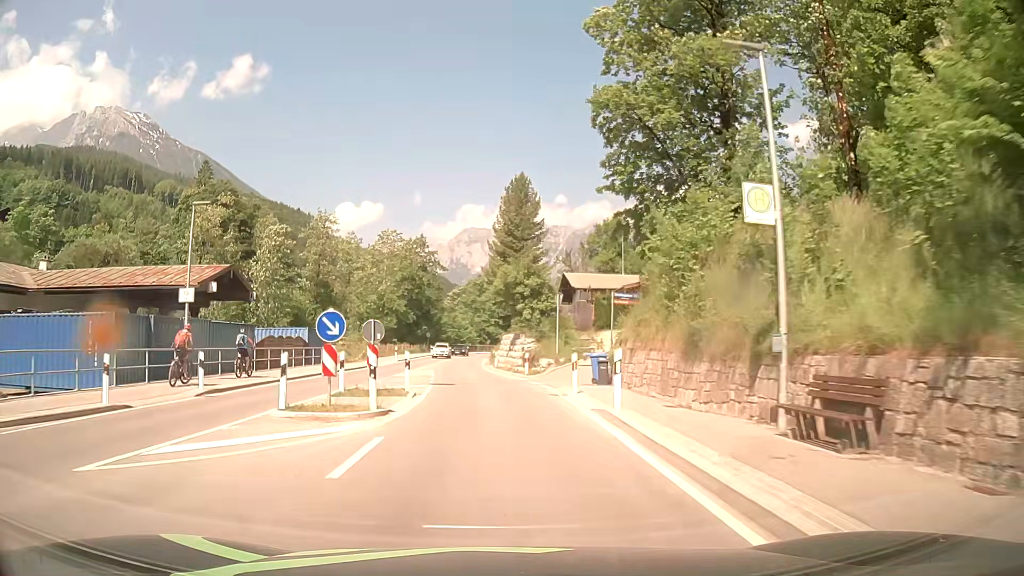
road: primary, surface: asphalt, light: Day
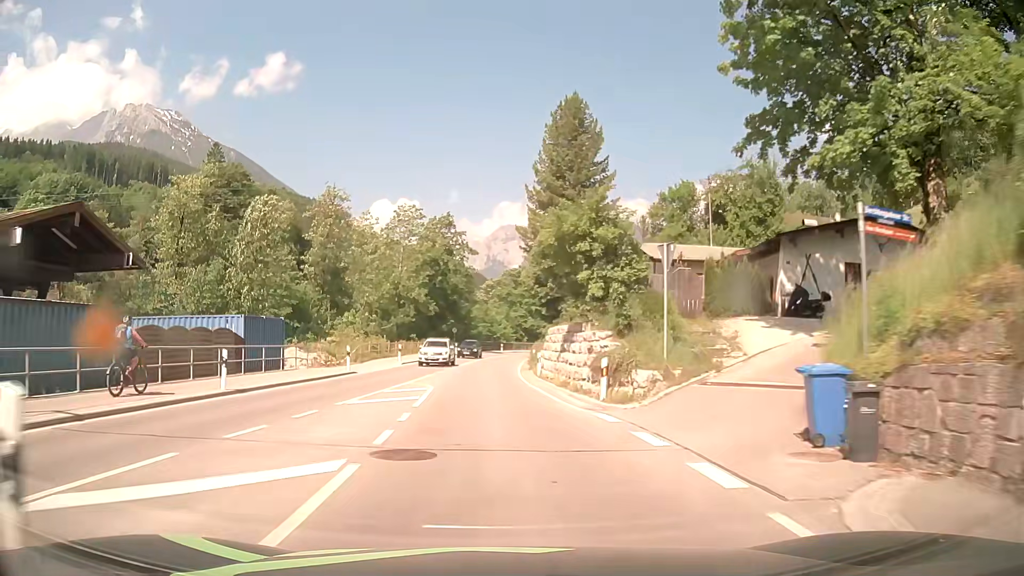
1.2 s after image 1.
(-0.4, +15.8) m; -3°
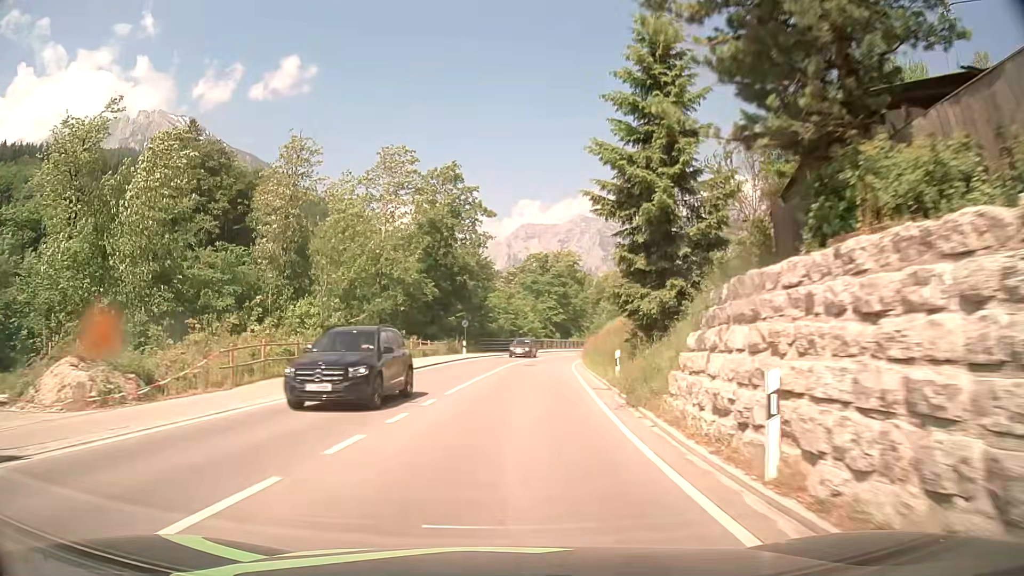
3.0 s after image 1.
(-0.8, +24.4) m; -2°
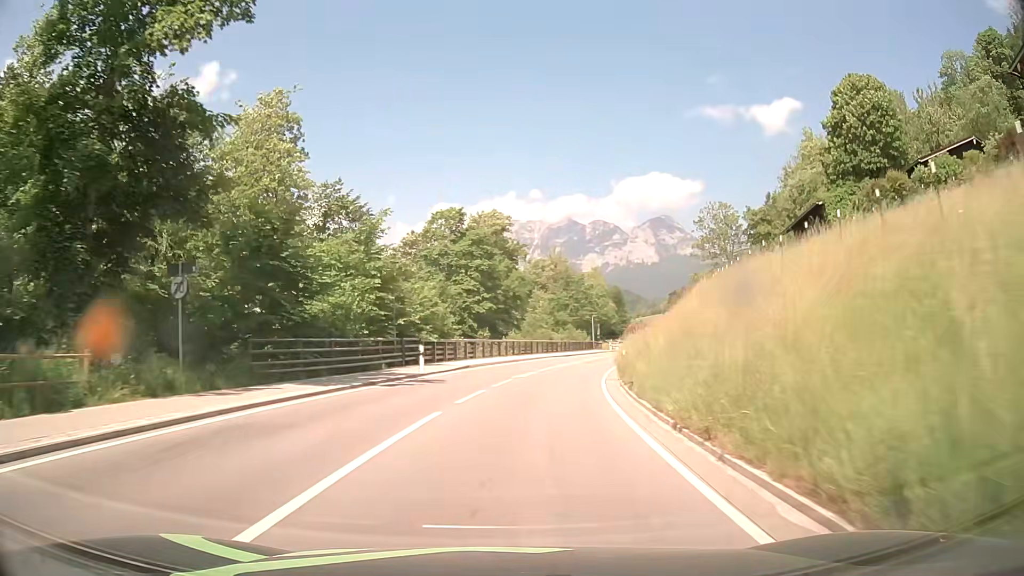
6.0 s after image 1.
(+2.3, +44.3) m; +7°
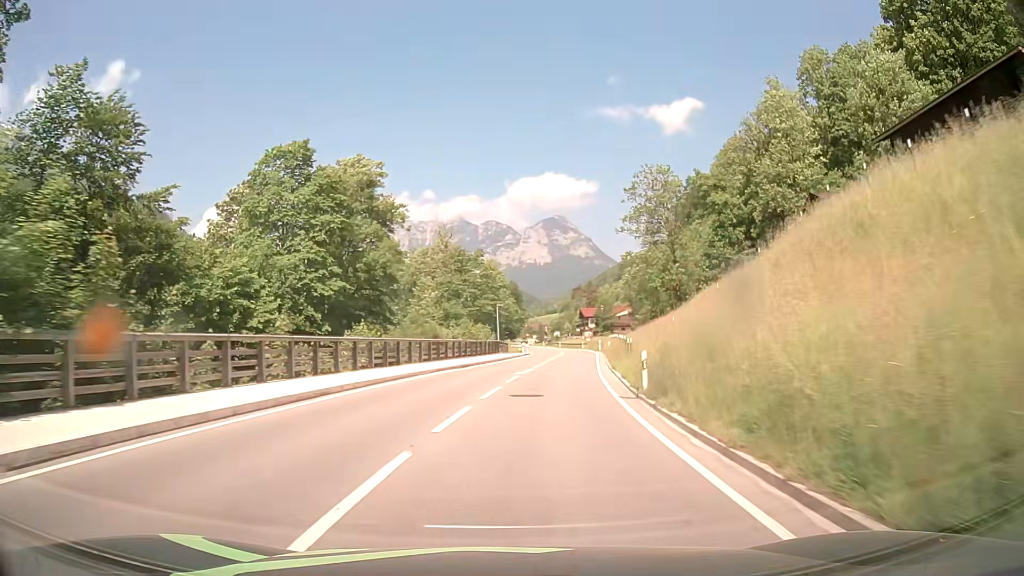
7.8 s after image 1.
(+2.0, +28.7) m; +9°
(0, +10) (+1, +20) (+2, +30) (+4, +40) (+5, +50) (+7, +60) (+8, +70) (+8, +80) (+9, +89) (+9, +99) m
